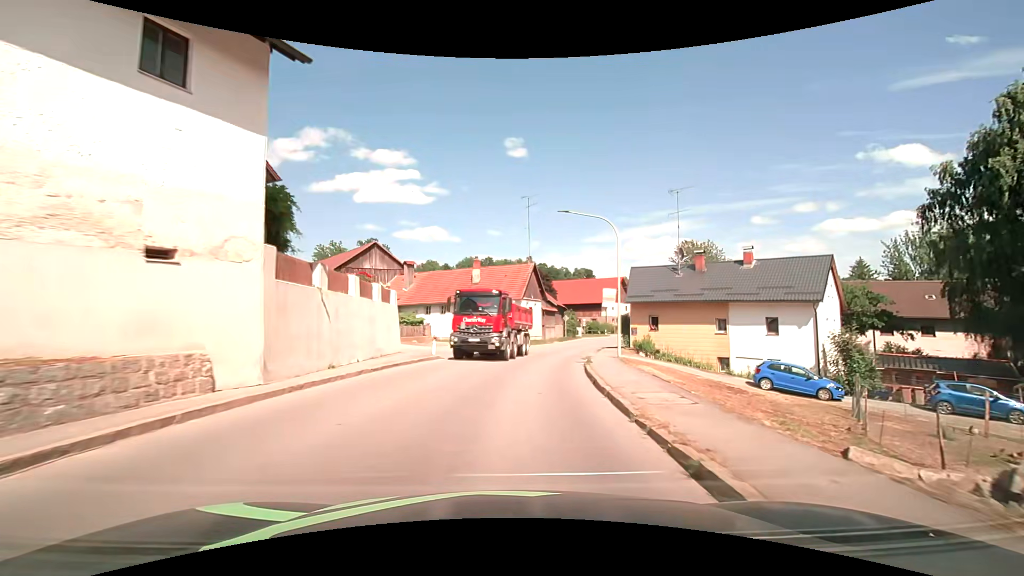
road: secondary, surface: asphalt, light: Day
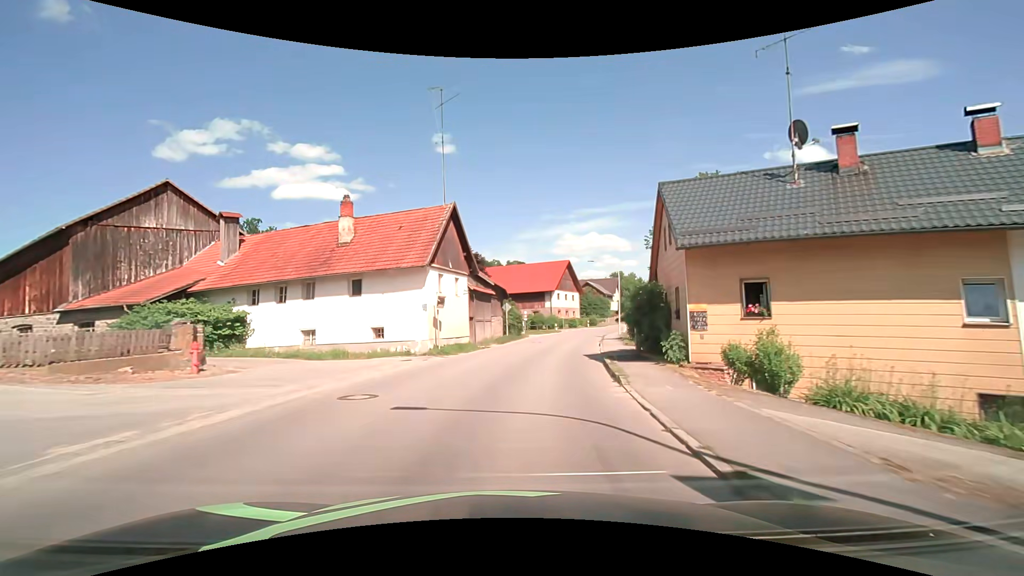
(+1.6, +22.8) m; +8°
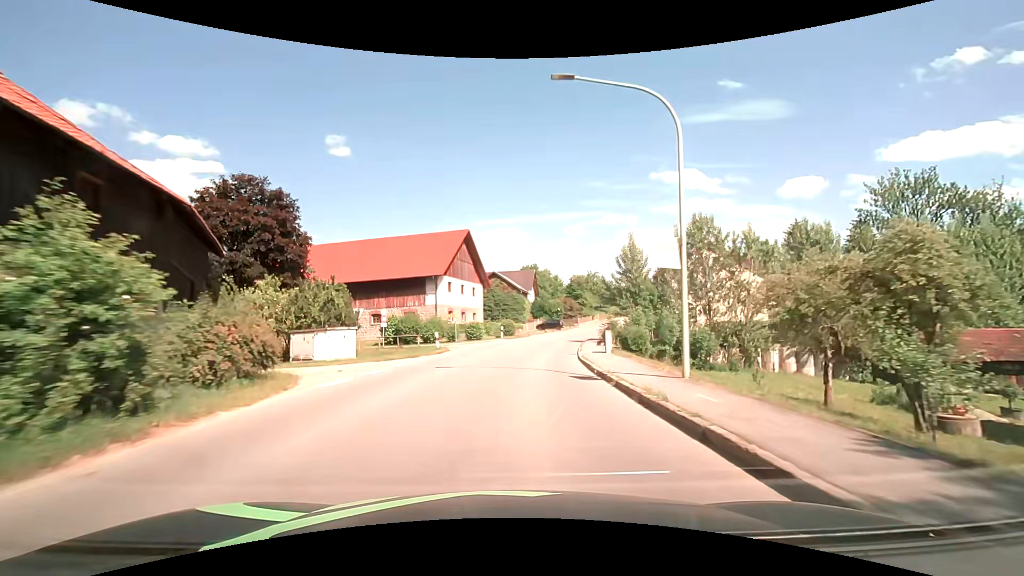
(+4.3, +37.9) m; +12°
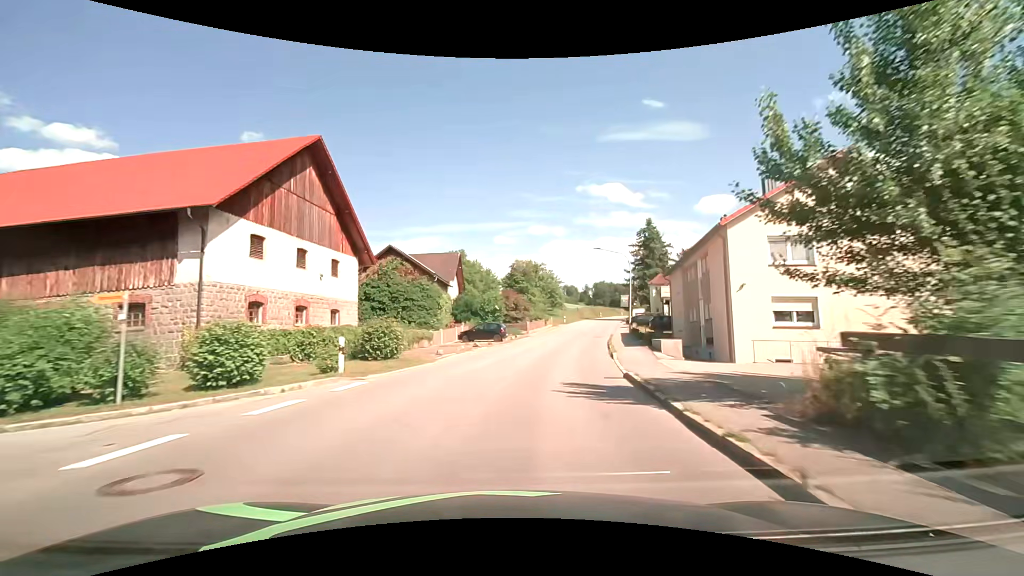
(+1.8, +30.2) m; +8°
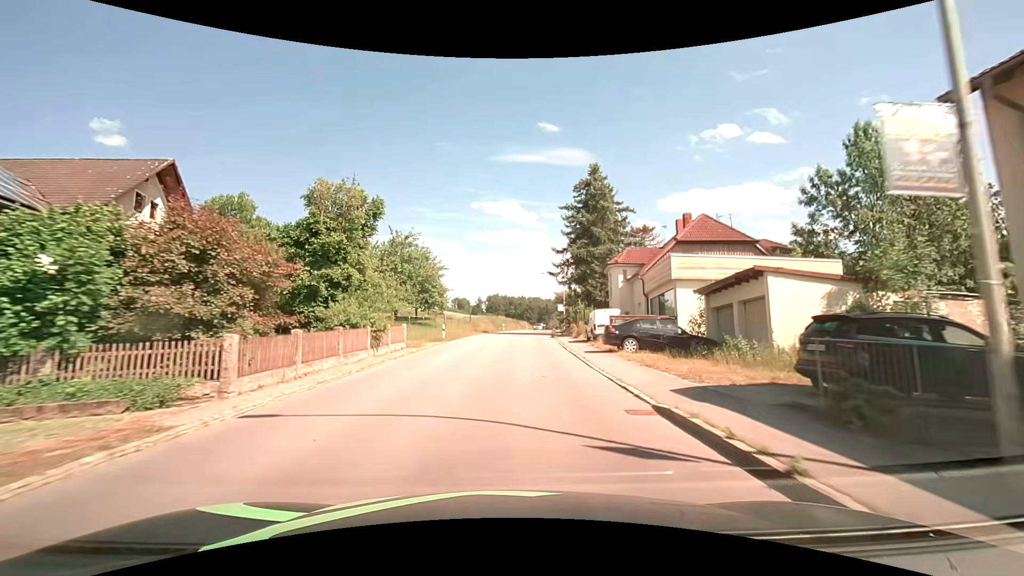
(+4.8, +37.1) m; +13°
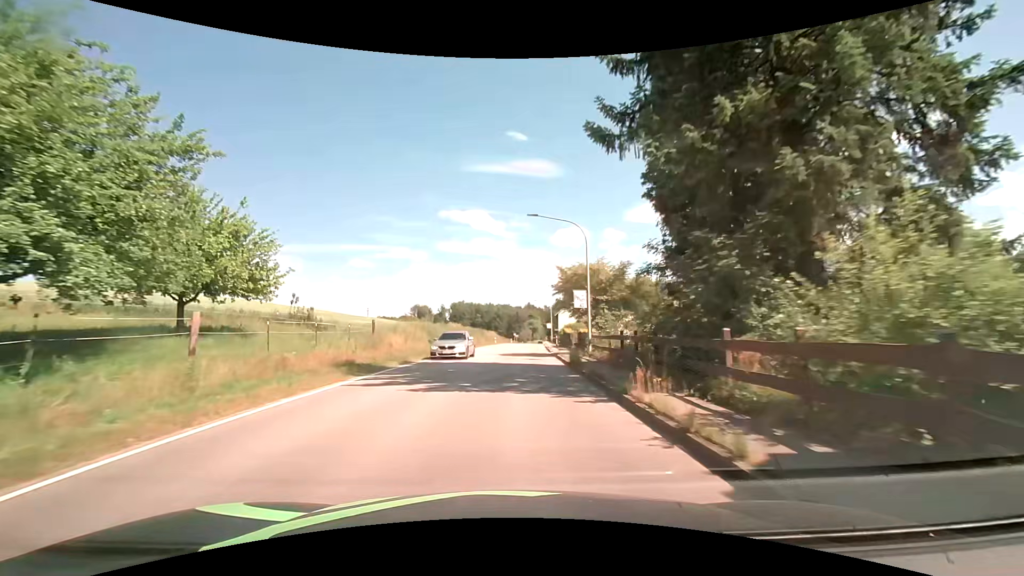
(+1.1, +36.9) m; +4°
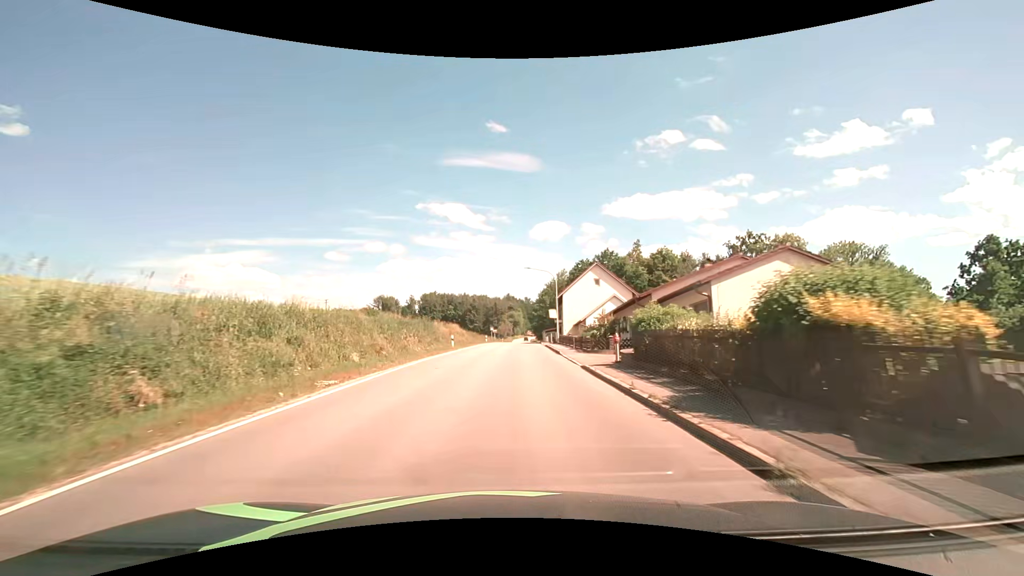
(+0.6, +37.7) m; +3°
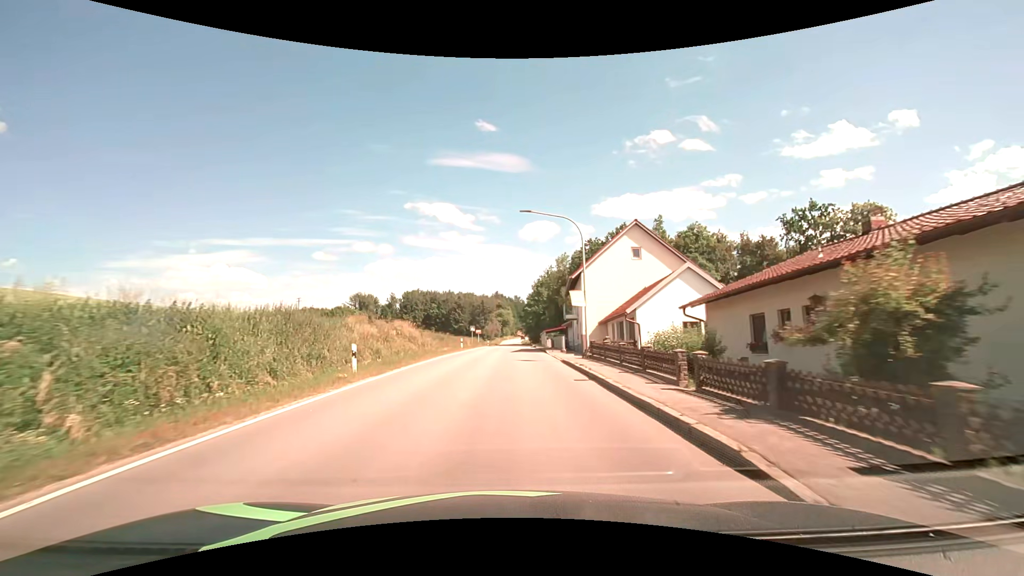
(+0.3, +22.9) m; +1°
(0, +10) (0, +20) (0, +30) (0, +40) (+1, +50) (+1, +60) (+1, +70) (+1, +80) (+1, +90) (+1, +100) m
